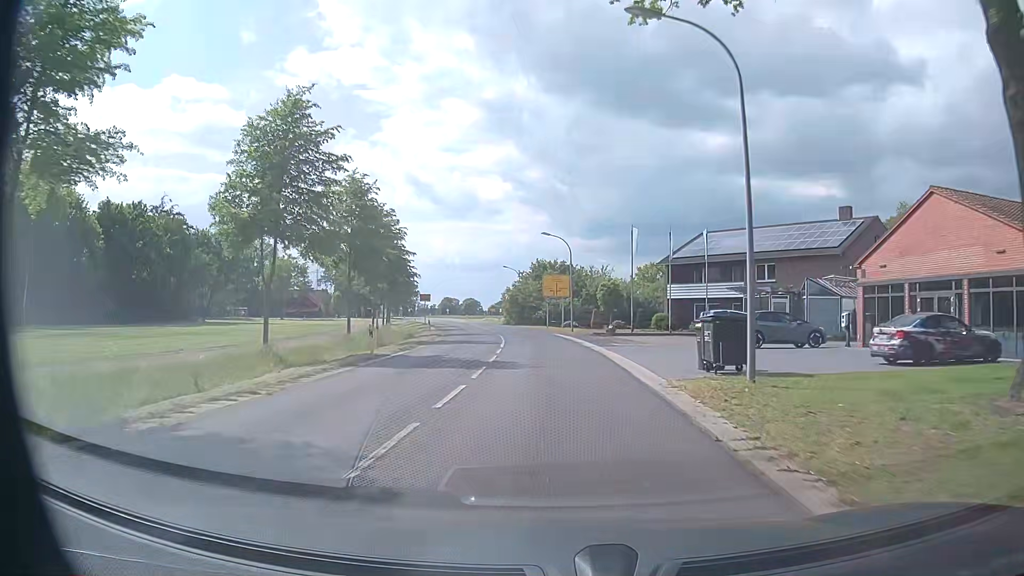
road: secondary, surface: asphalt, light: Day
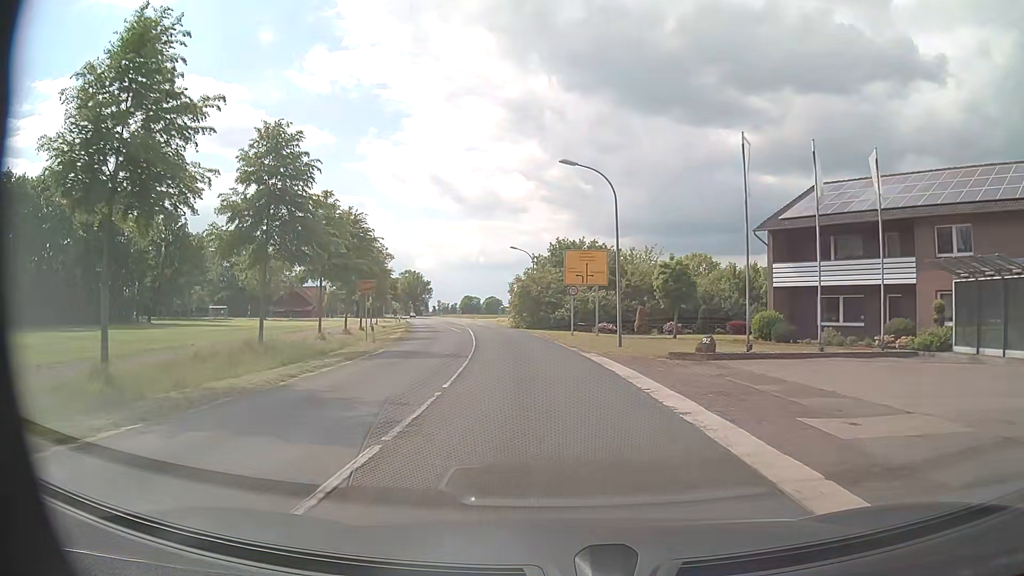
(-0.4, +23.7) m; -2°
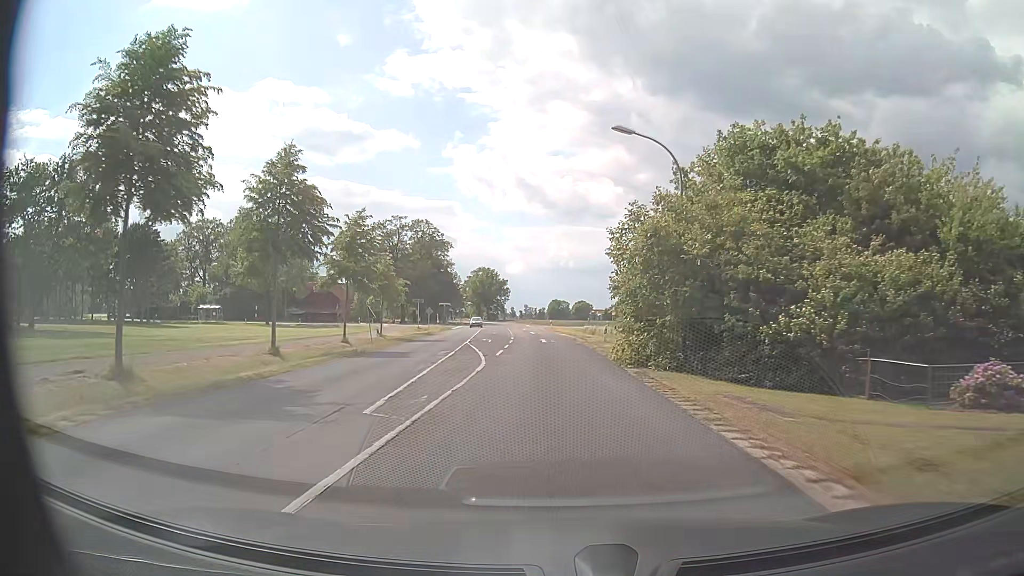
(-3.0, +40.7) m; -8°
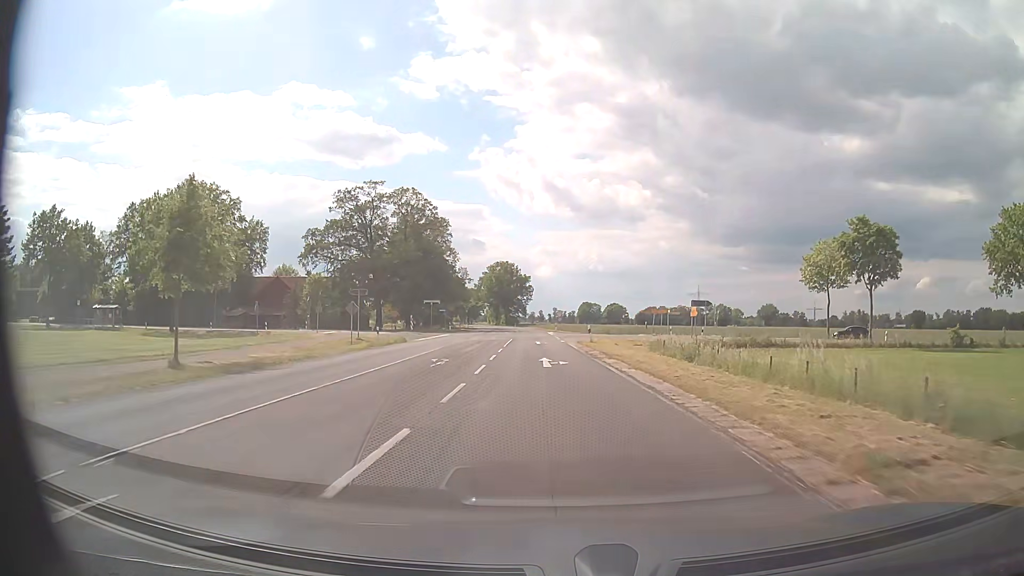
(-0.7, +37.9) m; -2°
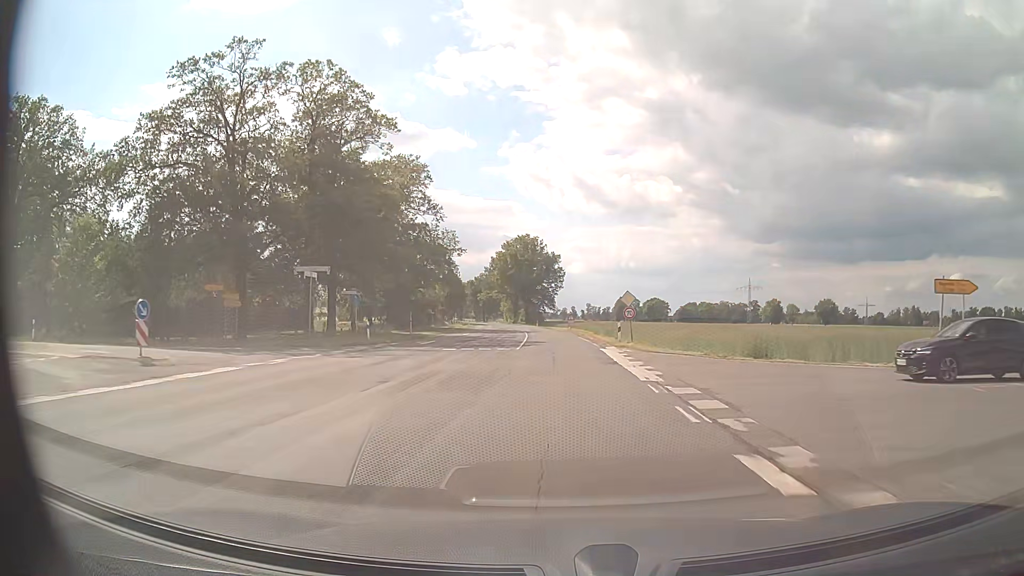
(-1.7, +51.9) m; -3°
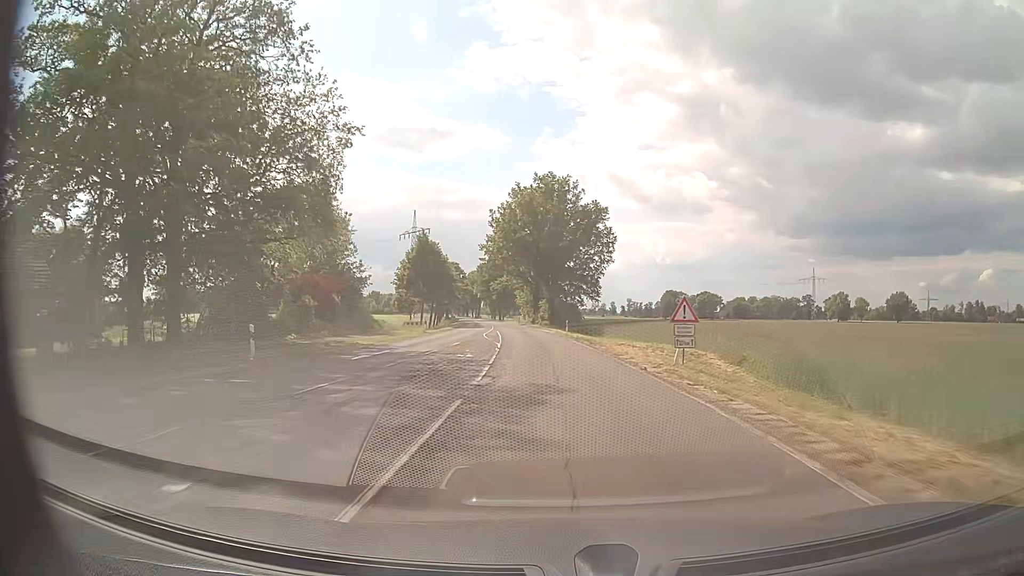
(-0.7, +54.0) m; -2°
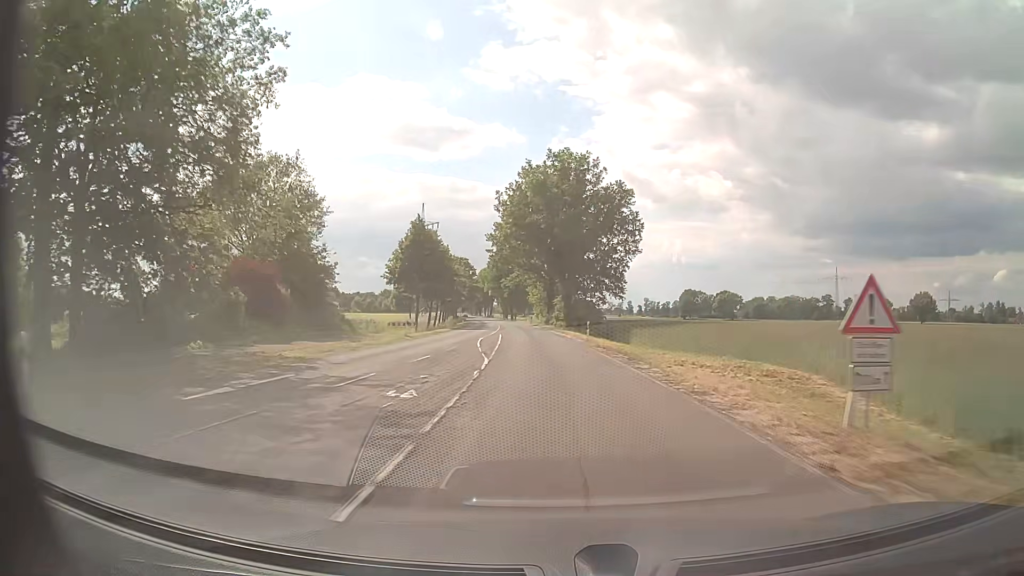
(-0.2, +10.9) m; -2°
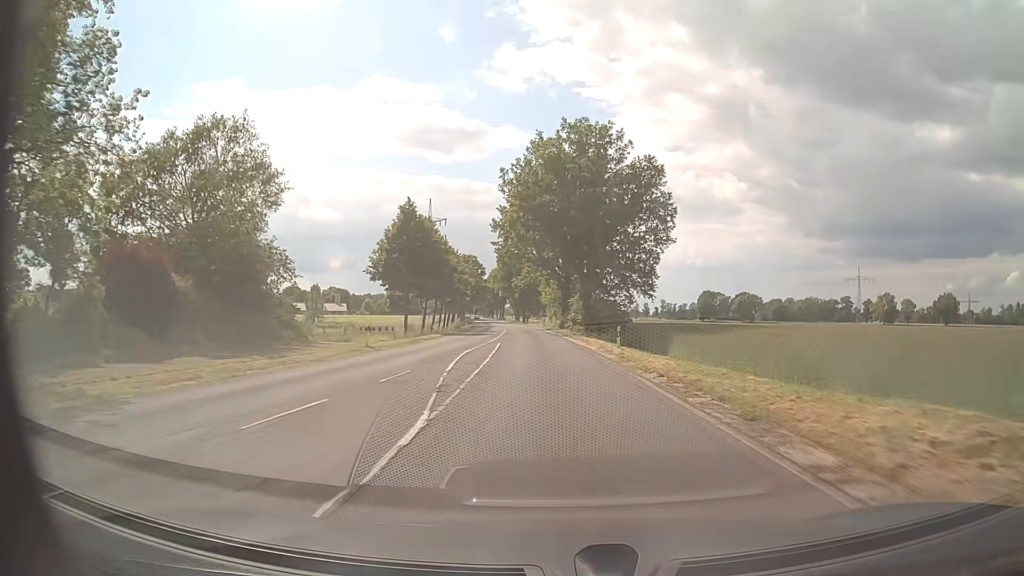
(-0.1, +11.0) m; -2°
(0, +10) (0, +20) (-1, +30) (-1, +40) (-2, +50) (-3, +60) (-3, +70) (-4, +80) (-5, +90) (-6, +100) m
